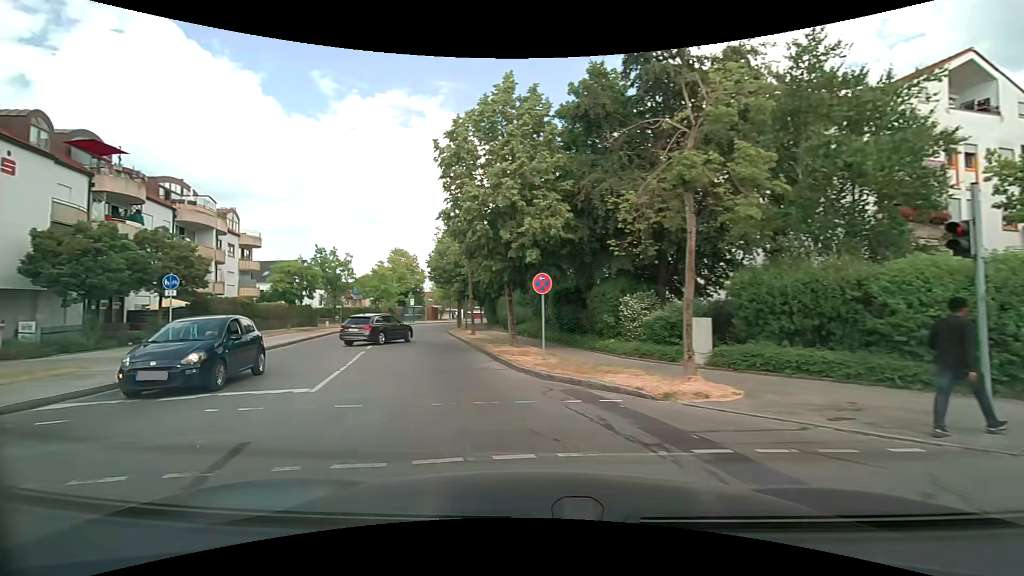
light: Day
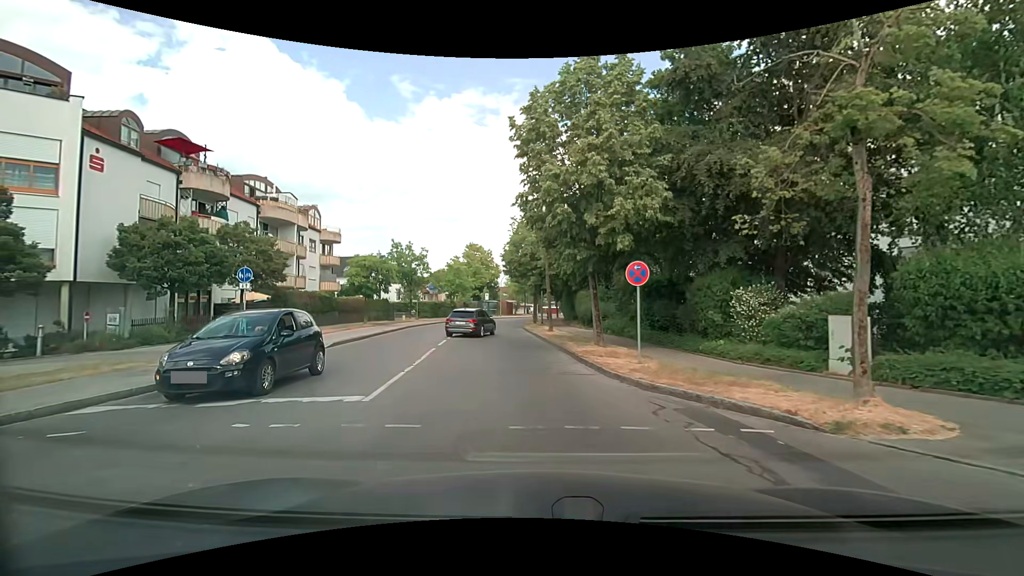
(-0.1, +2.0) m; -8°
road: residential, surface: asphalt
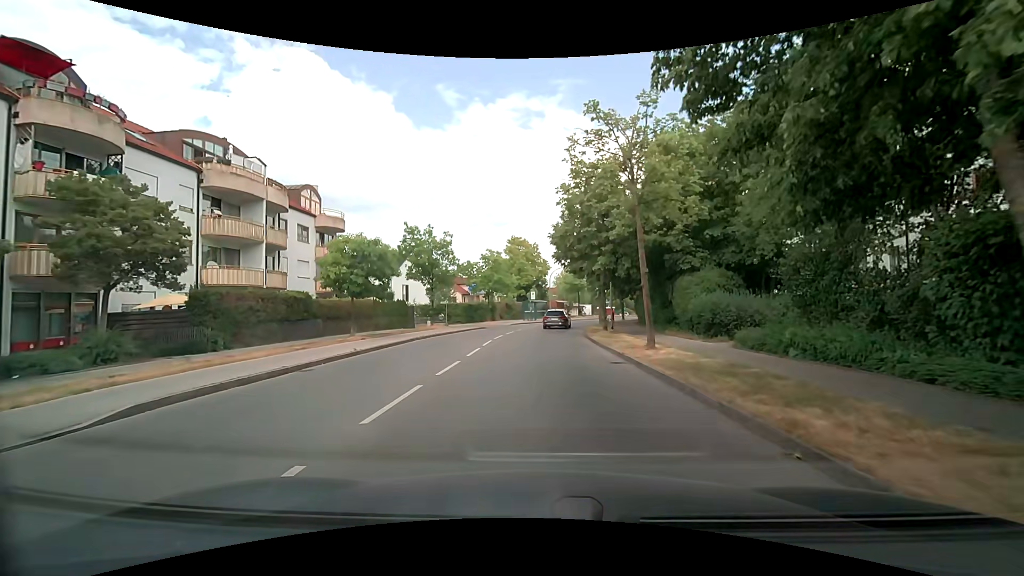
(-0.6, +13.5) m; -5°
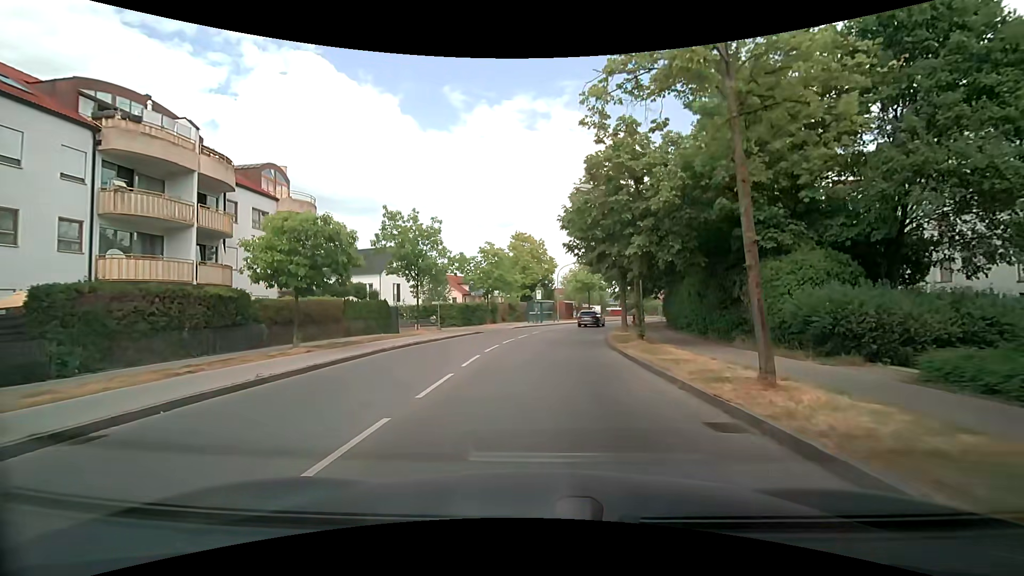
(-0.1, +7.0) m; 0°
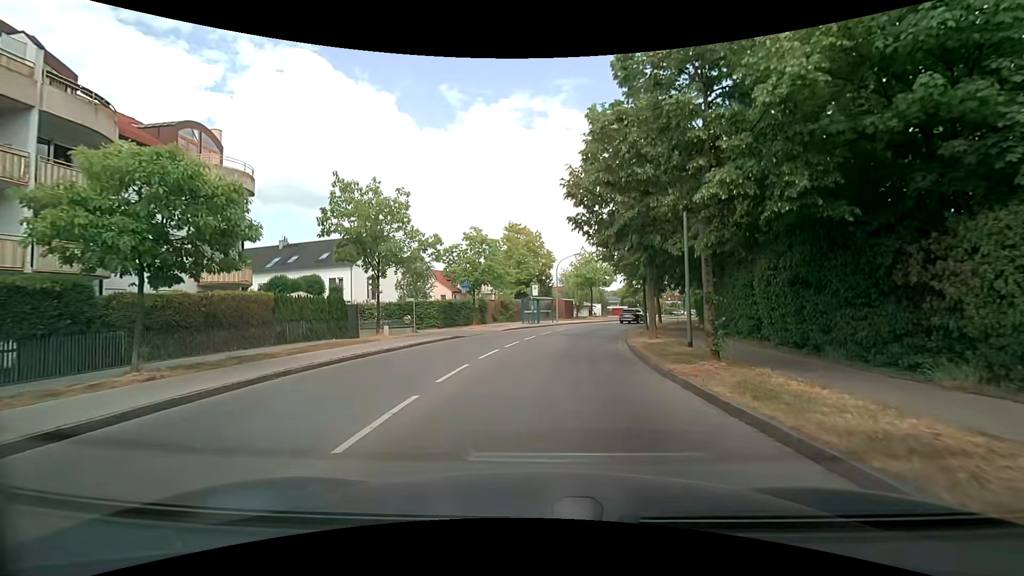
(-0.1, +7.8) m; 0°
